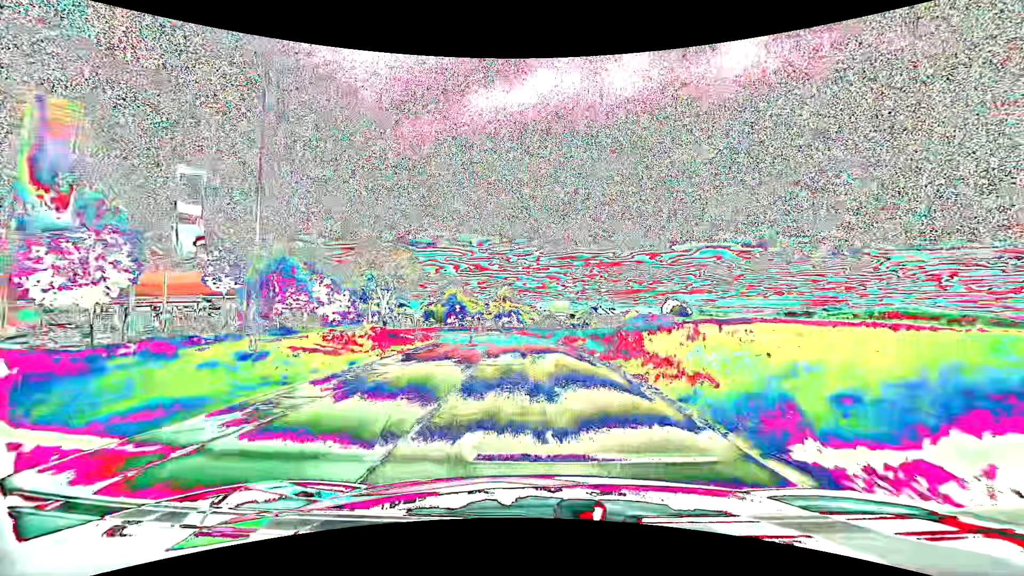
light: Day
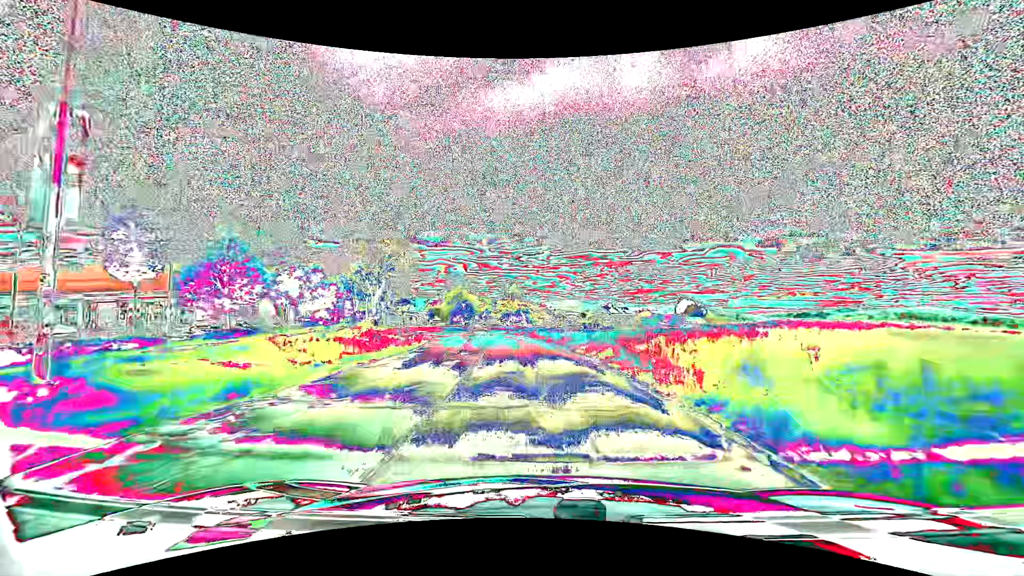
(-0.1, +6.7) m; -1°
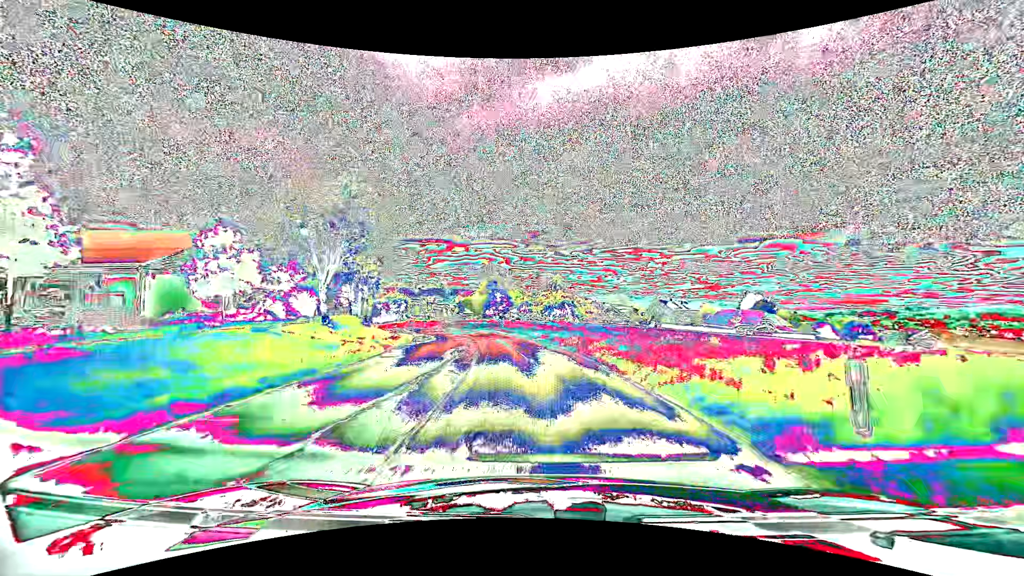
(-0.8, +21.7) m; -5°
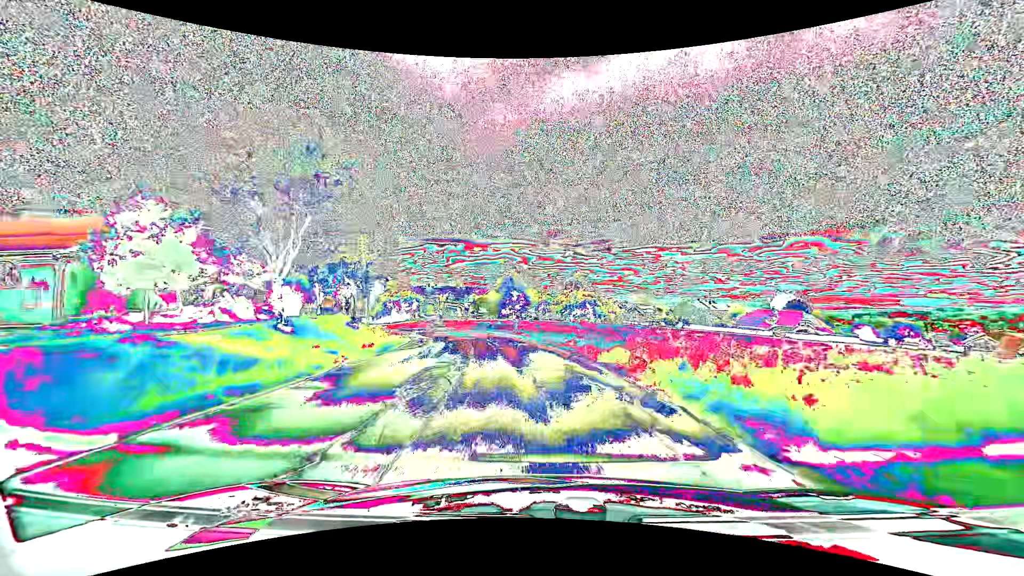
(-0.1, +7.7) m; -2°
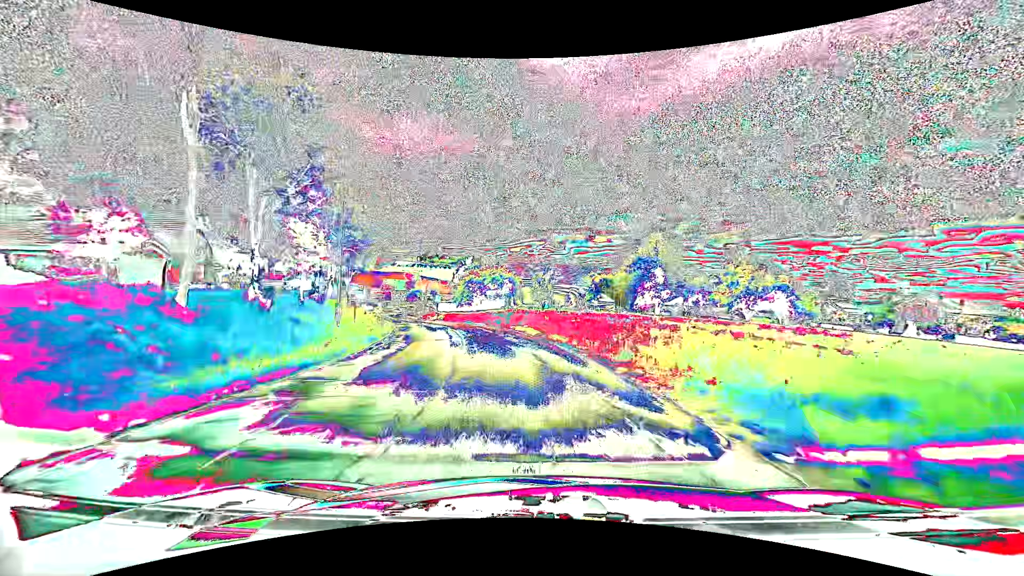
(-4.6, +39.3) m; -14°
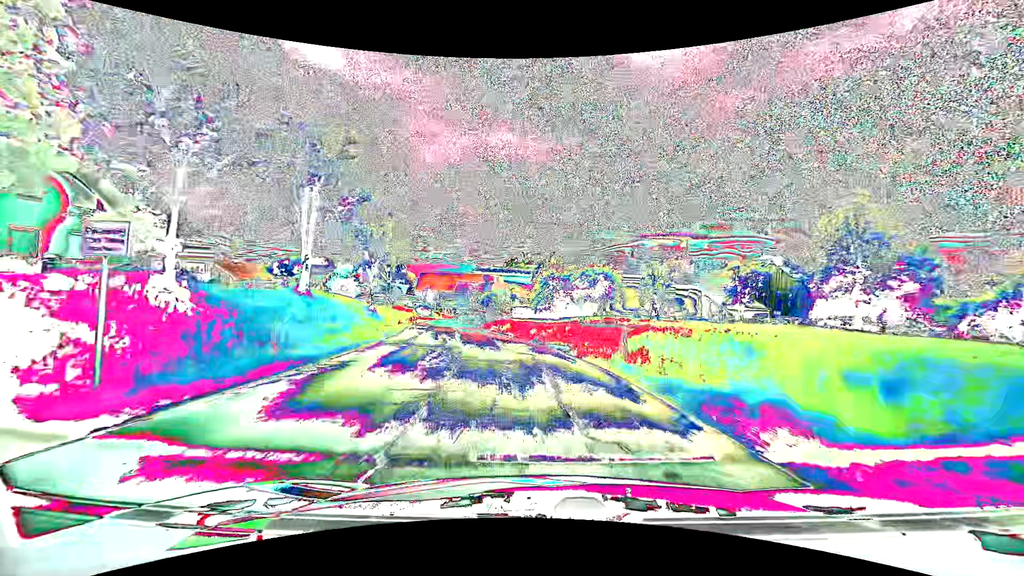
(-2.1, +23.3) m; -10°
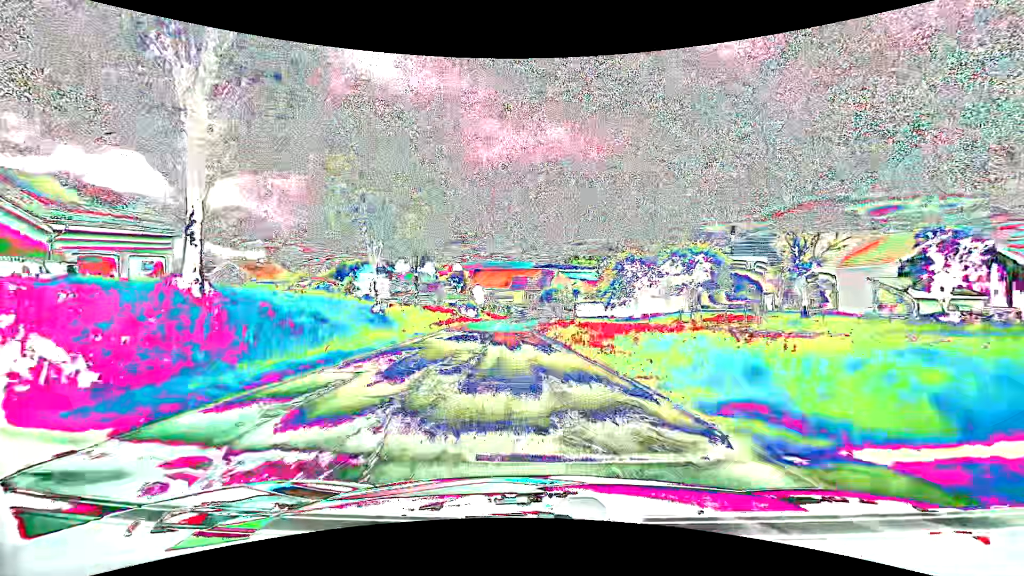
(-0.9, +15.2) m; -7°
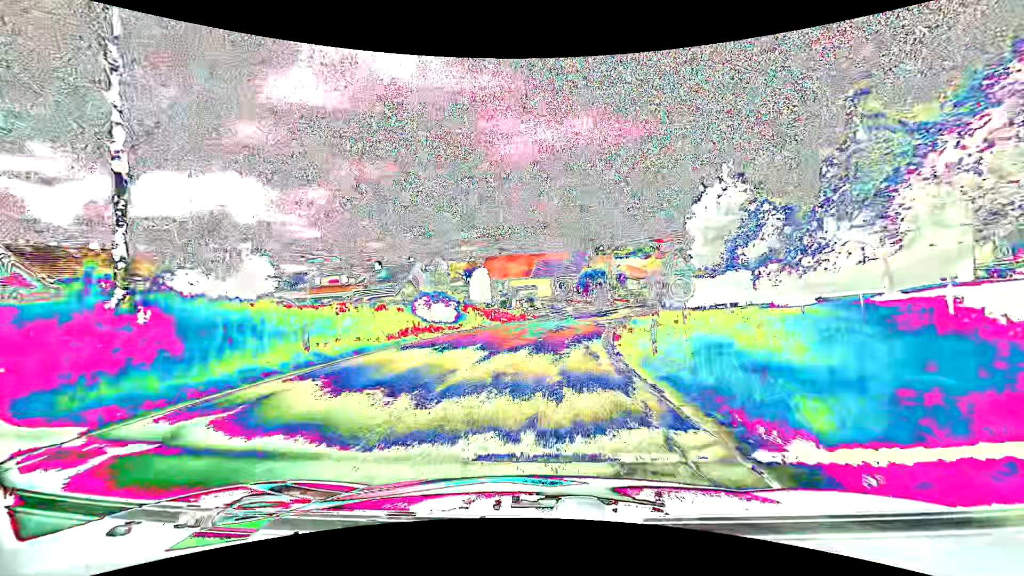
(-2.1, +37.8) m; -4°
(0, +10) (+1, +20) (+3, +30) (+5, +40) (+8, +49) (+12, +58) (+16, +68) (+19, +77) (+23, +86) (+27, +95) m
